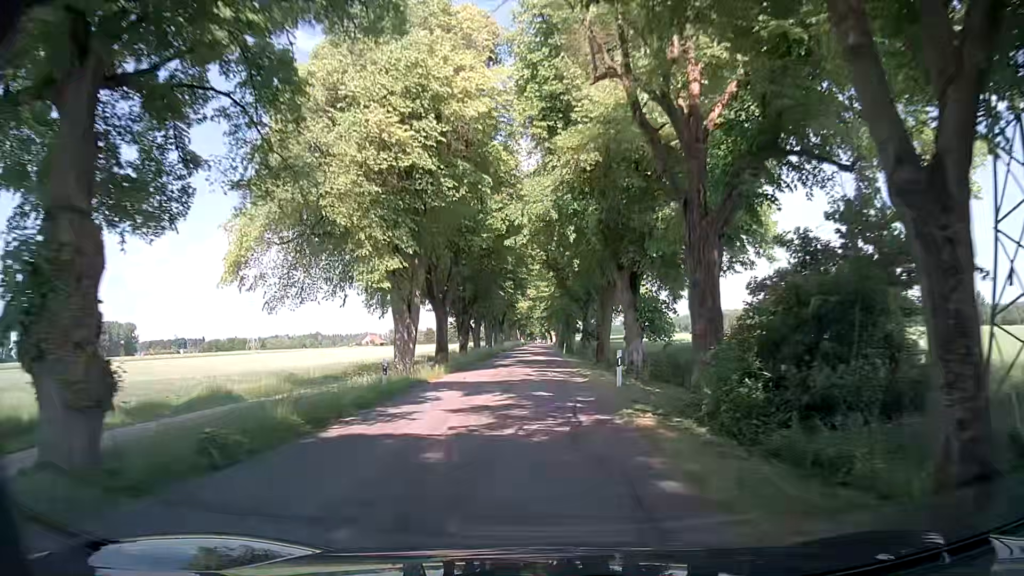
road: tertiary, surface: asphalt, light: Day
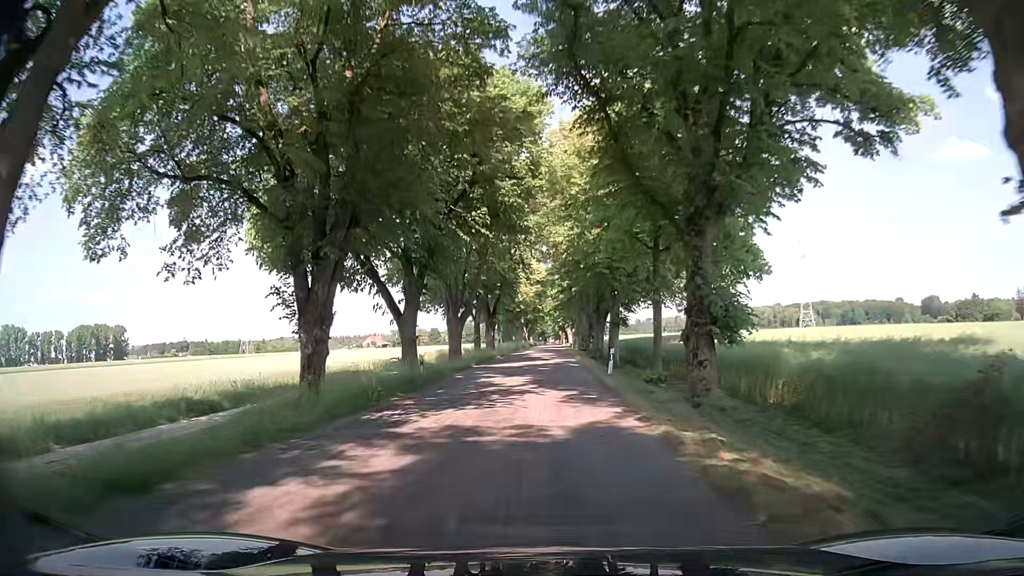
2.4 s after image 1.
(+0.2, +35.4) m; -1°
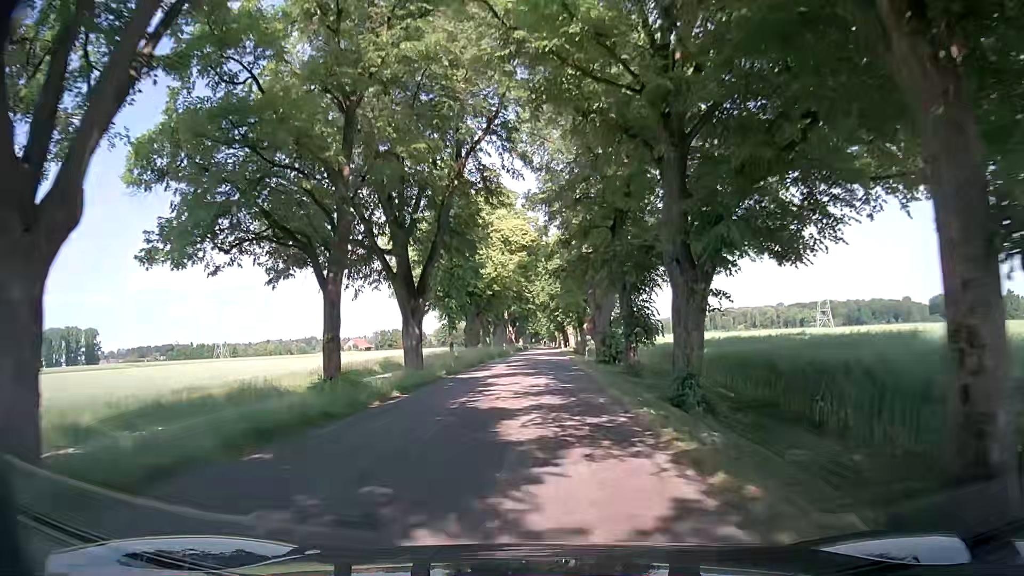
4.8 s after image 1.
(+0.6, +34.4) m; +1°
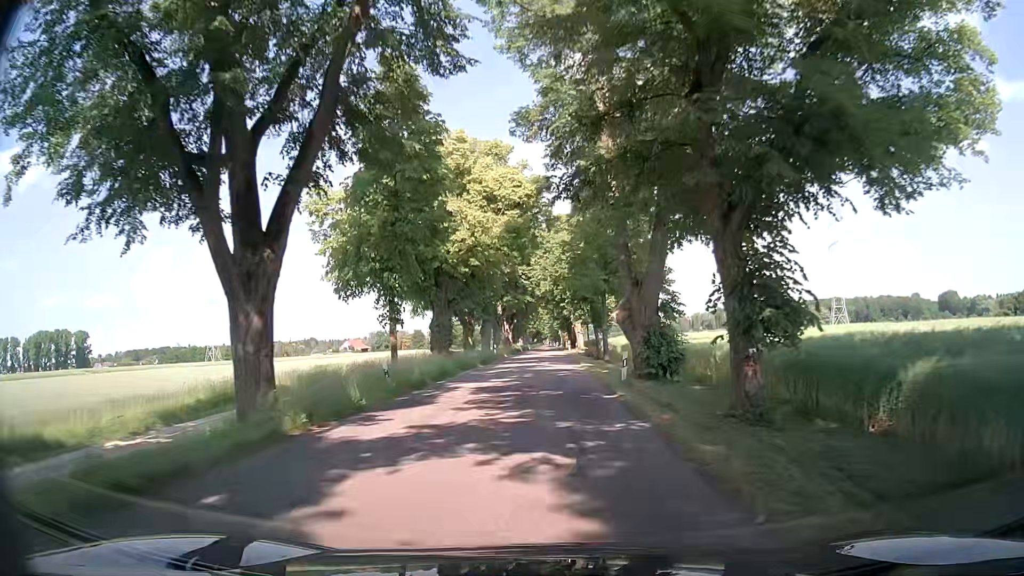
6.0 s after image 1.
(-0.1, +16.8) m; -1°
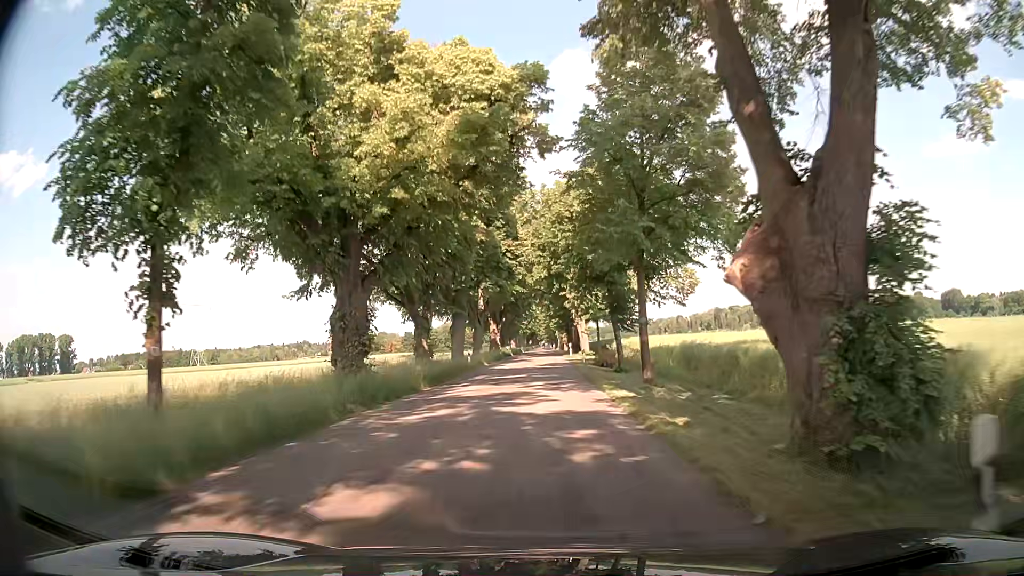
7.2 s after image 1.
(+0.1, +16.7) m; +1°
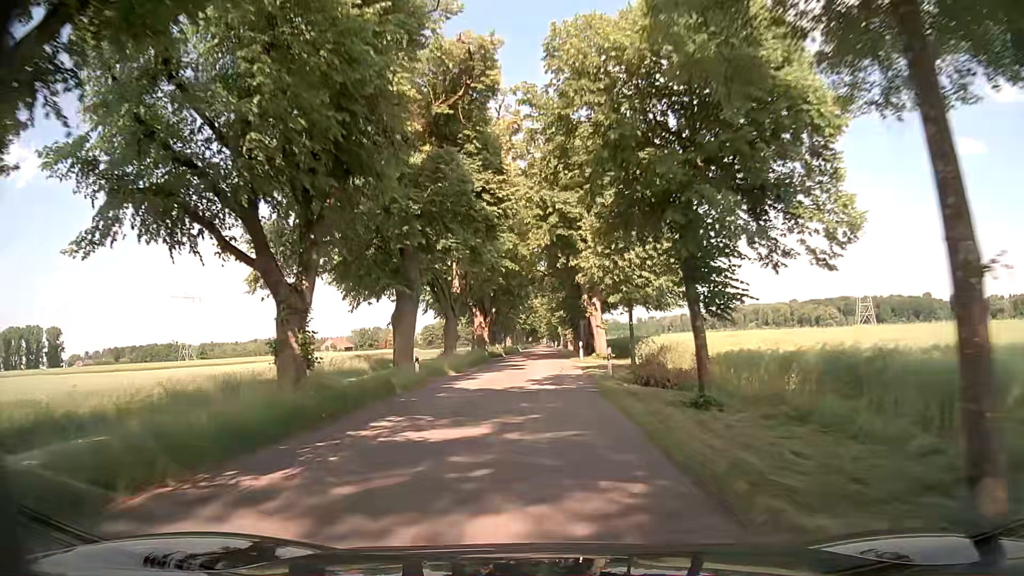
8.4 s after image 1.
(-0.1, +17.1) m; 0°
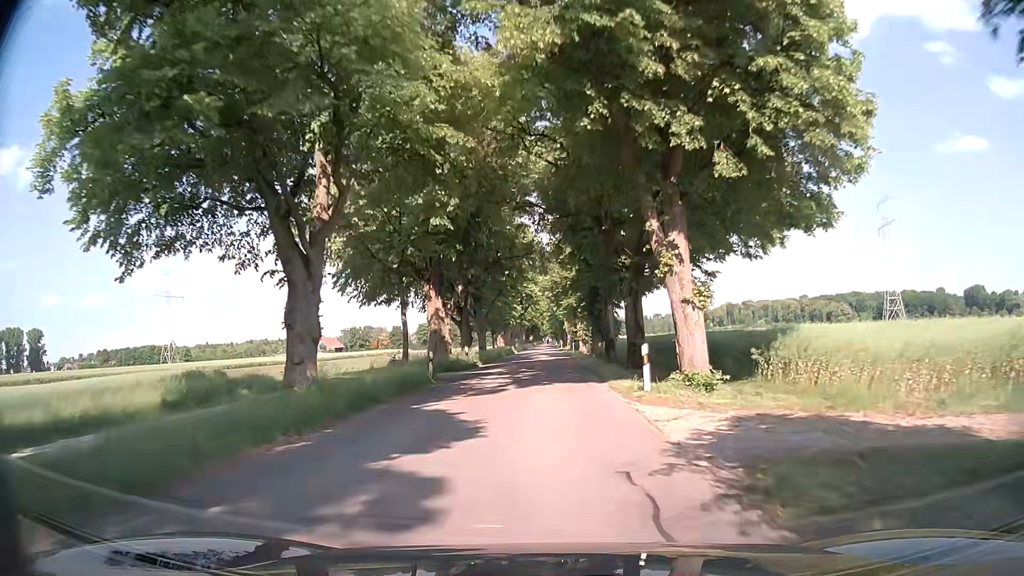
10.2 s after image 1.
(0.0, +26.4) m; -1°
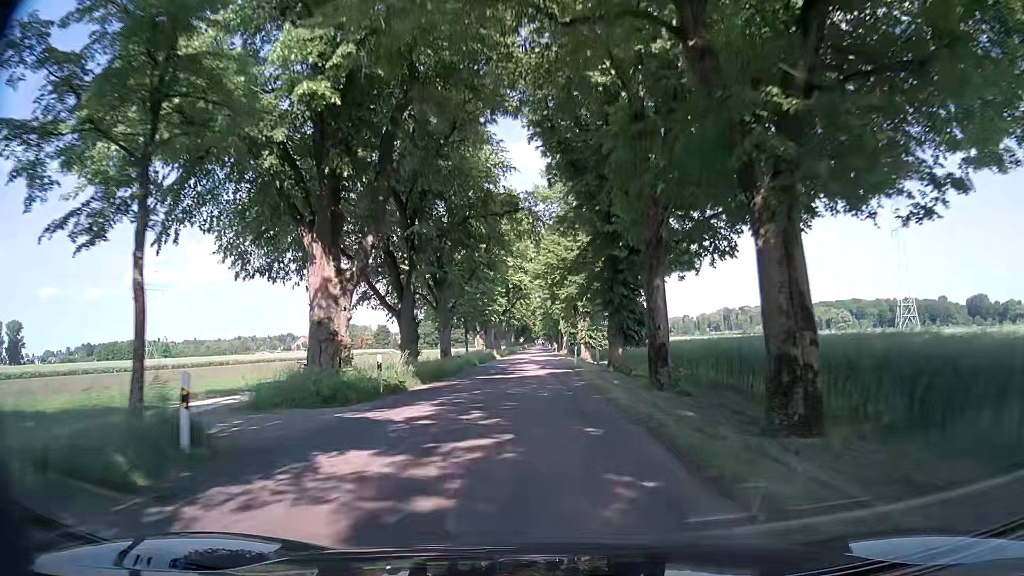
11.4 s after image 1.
(+0.2, +18.0) m; +1°
(0, +10) (0, +20) (0, +30) (0, +40) (0, +50) (0, +60) (0, +70) (0, +80) (0, +90) (0, +100) m
